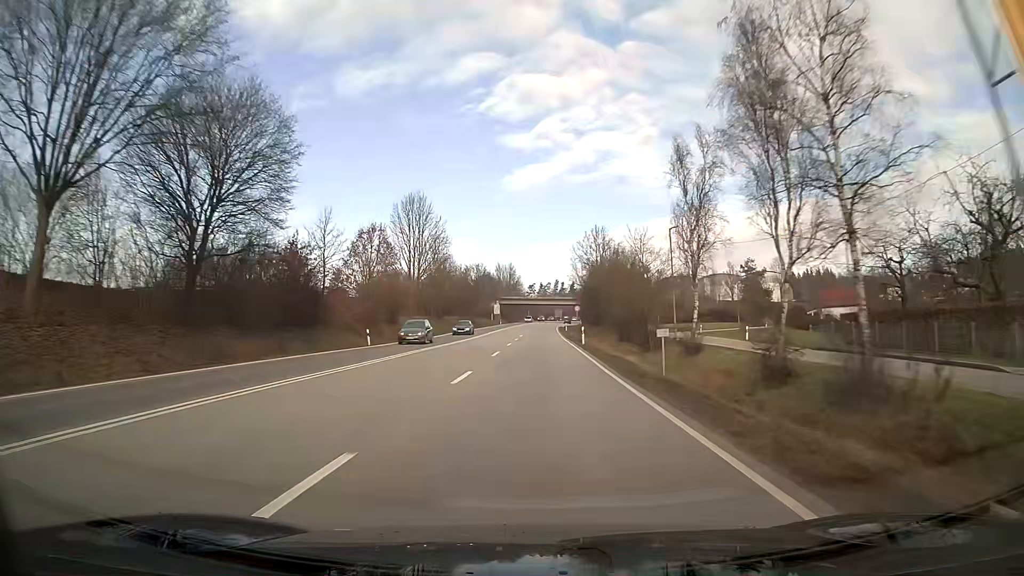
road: primary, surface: asphalt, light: Day
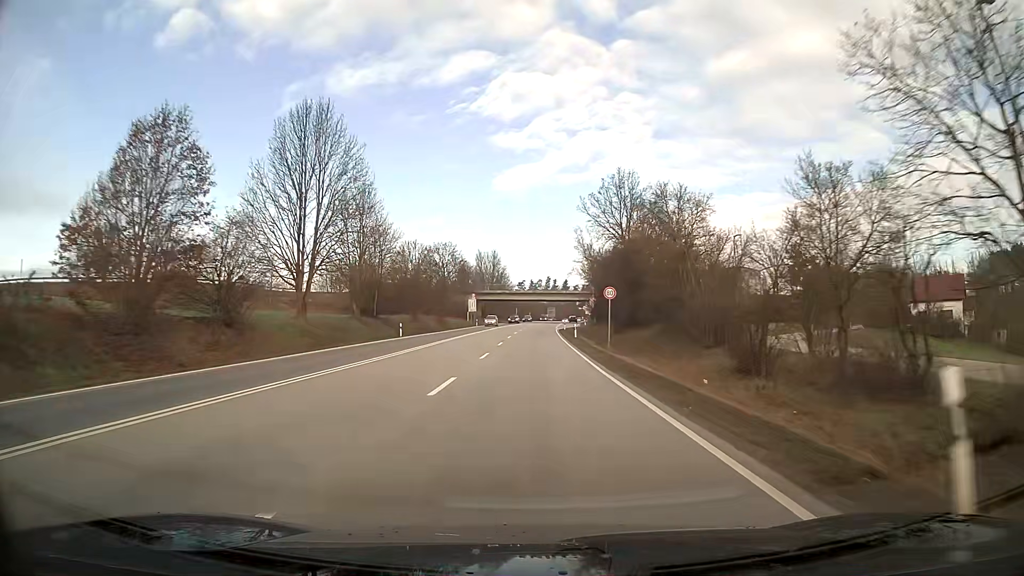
(+0.2, +38.3) m; +1°
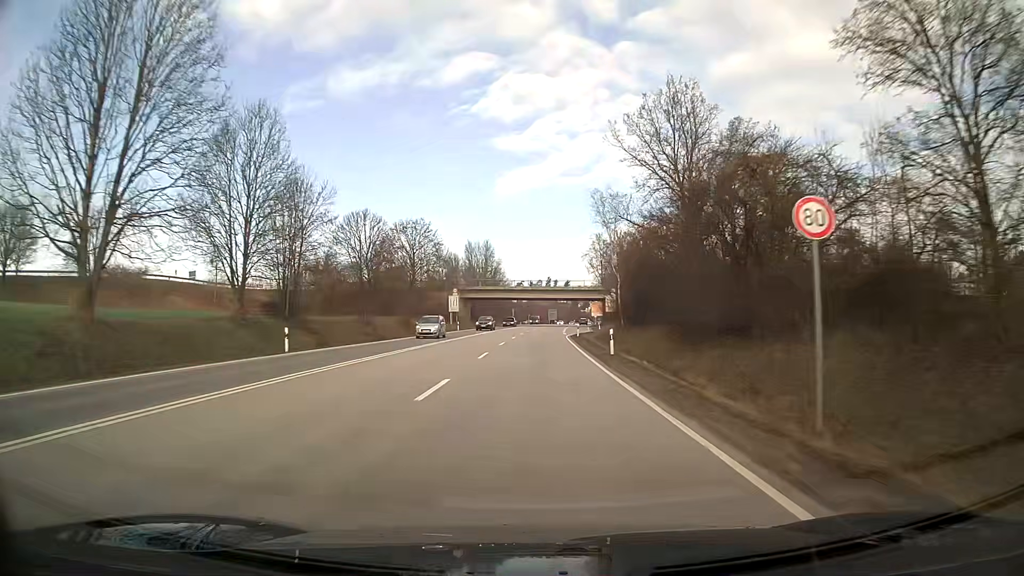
(0.0, +25.3) m; 0°
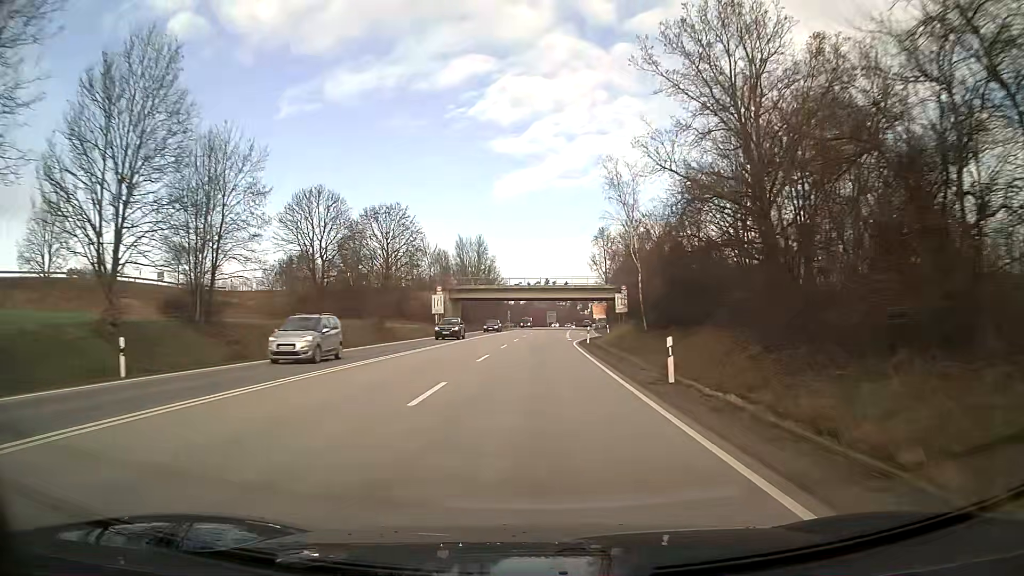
(0.0, +12.6) m; 0°
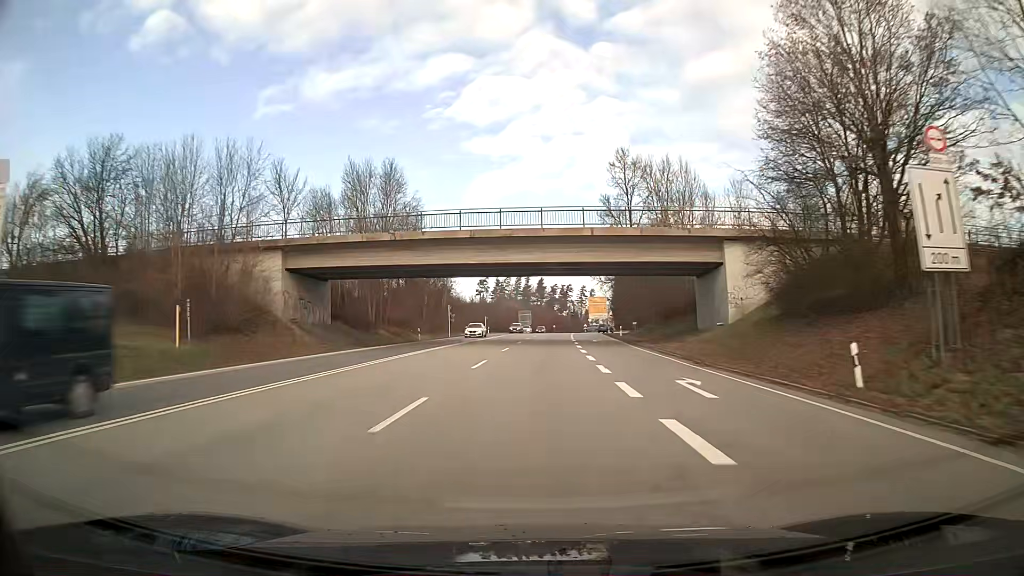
(+1.3, +62.4) m; +2°
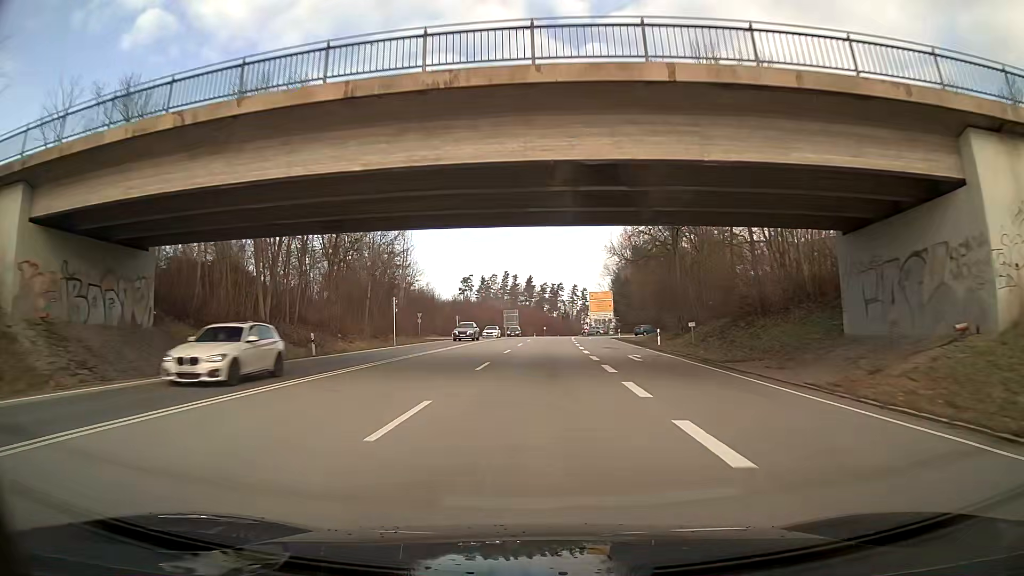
(+0.2, +24.8) m; +1°
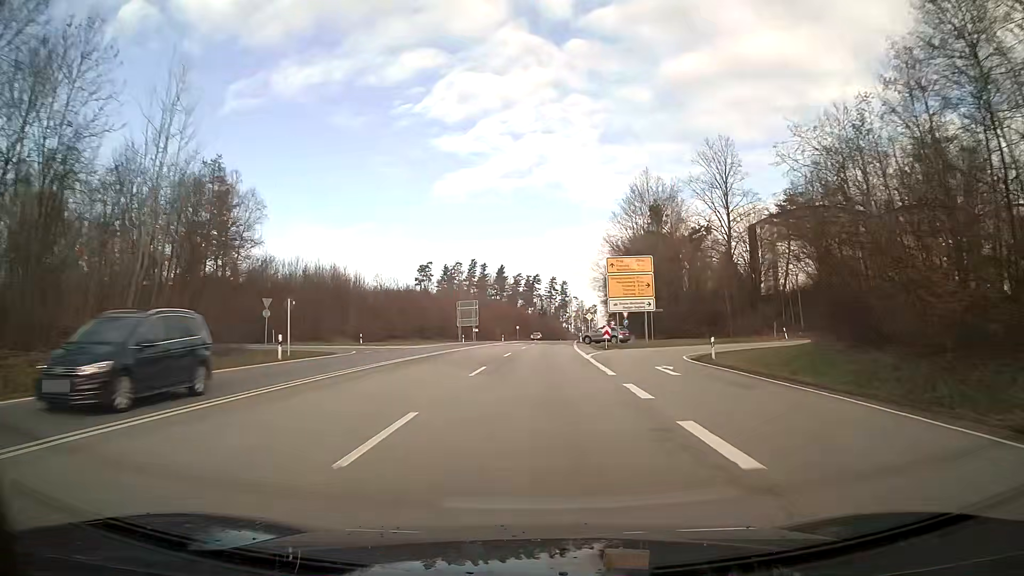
(+1.0, +49.4) m; +2°
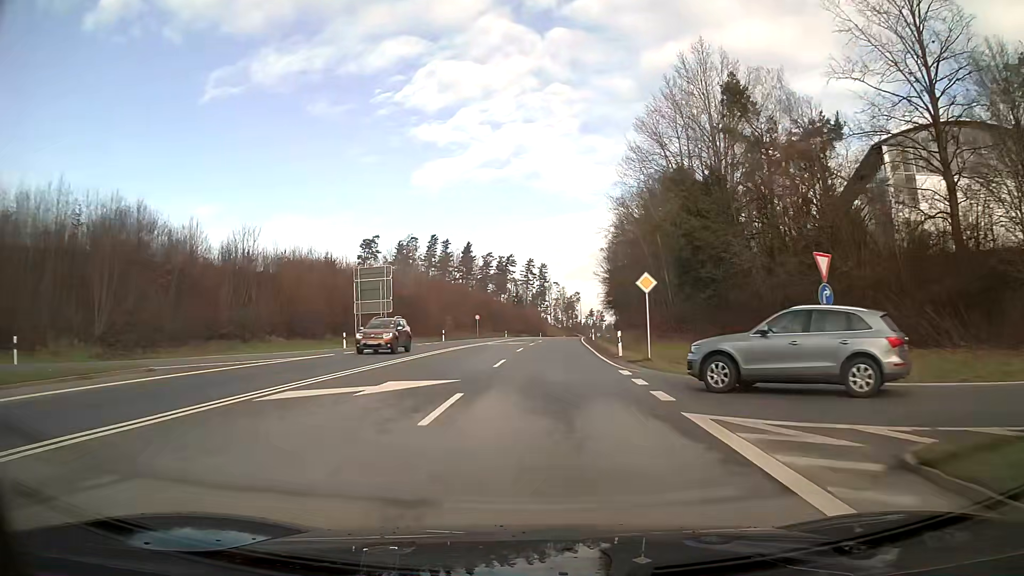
(+0.8, +49.3) m; +2°
